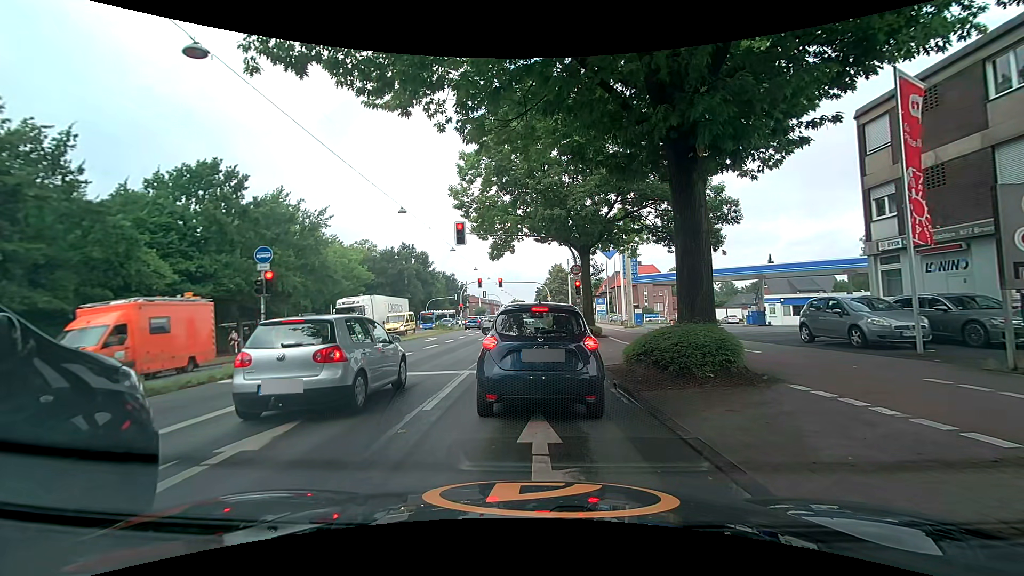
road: primary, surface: asphalt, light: Day
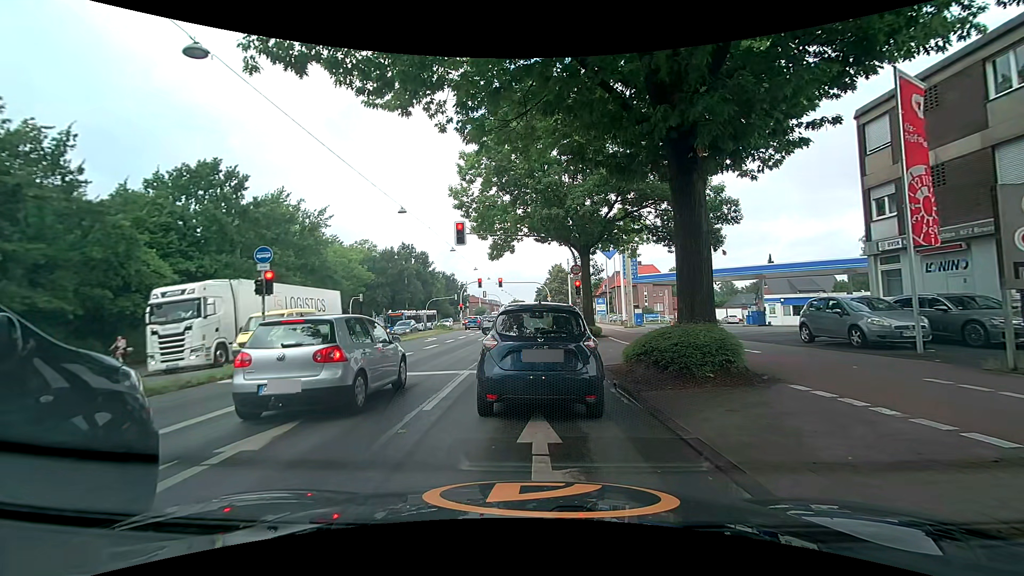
(0.0, 0.0) m; 0°
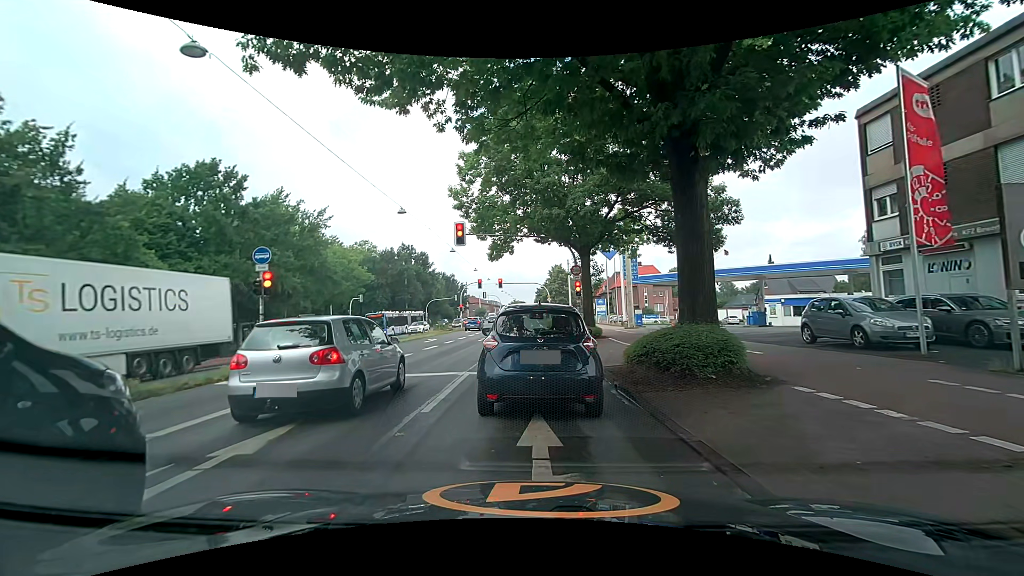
(0.0, +0.1) m; 0°
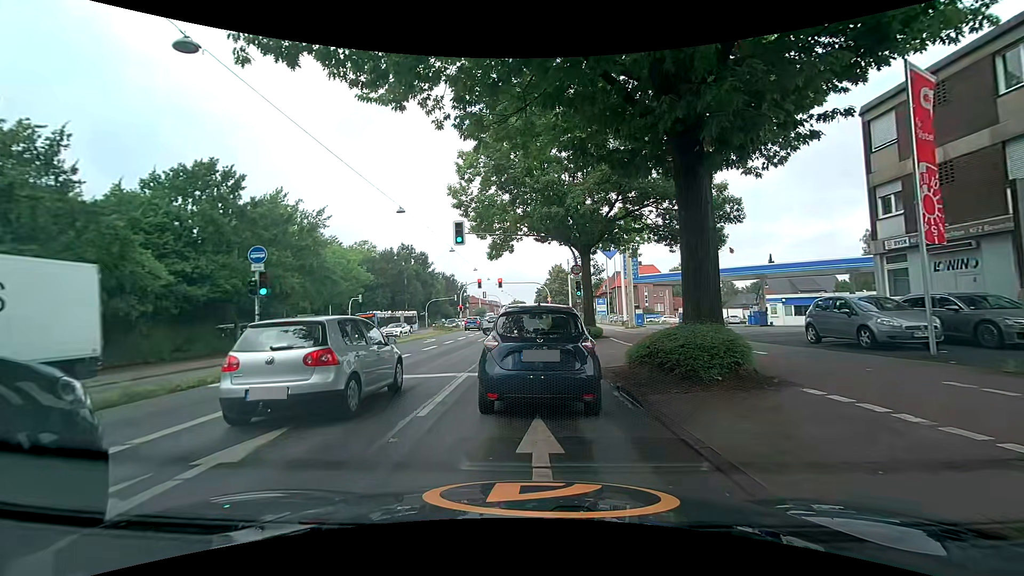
(0.0, +0.3) m; 0°
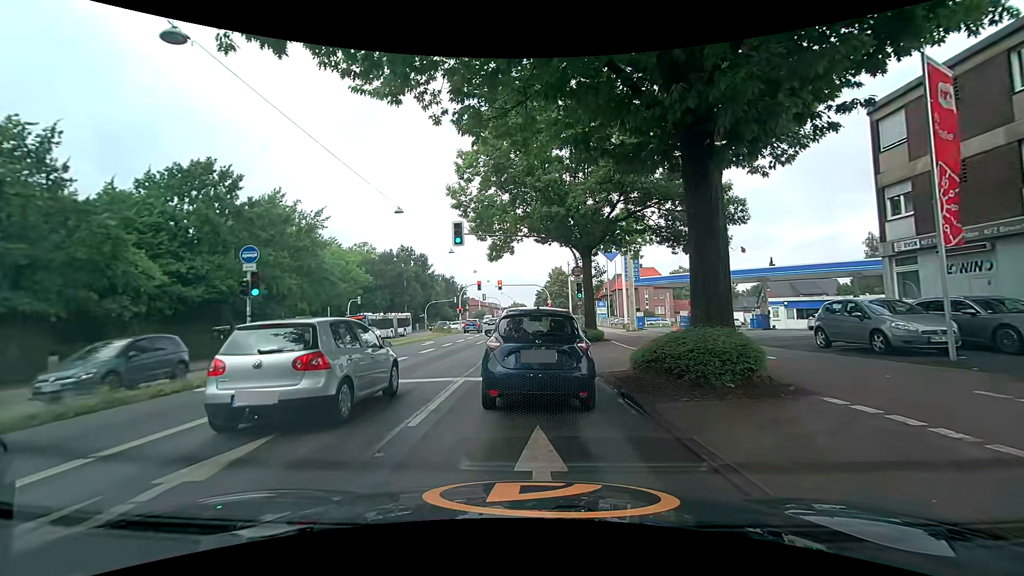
(0.0, +0.6) m; 0°
